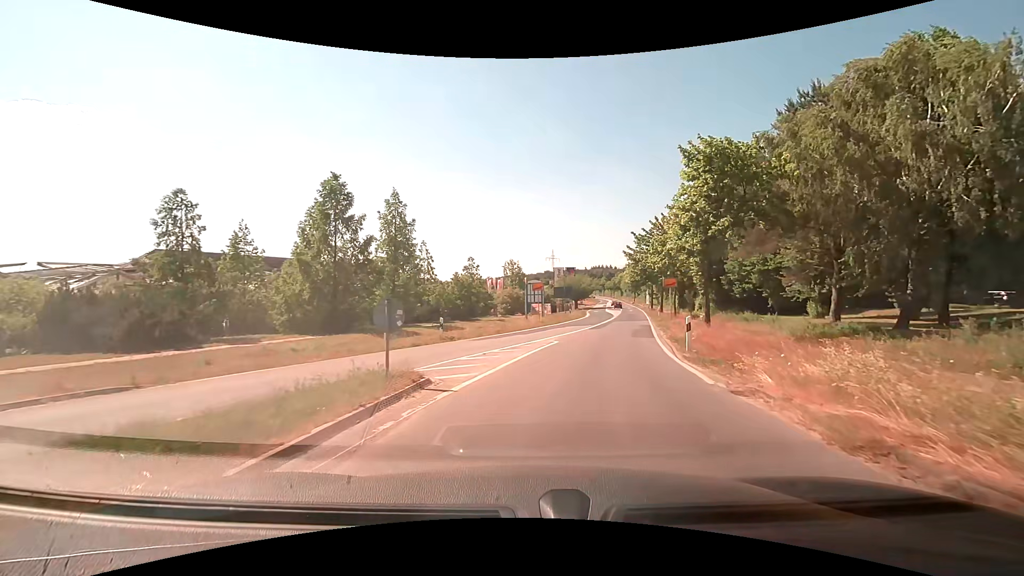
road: tertiary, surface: asphalt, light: Day
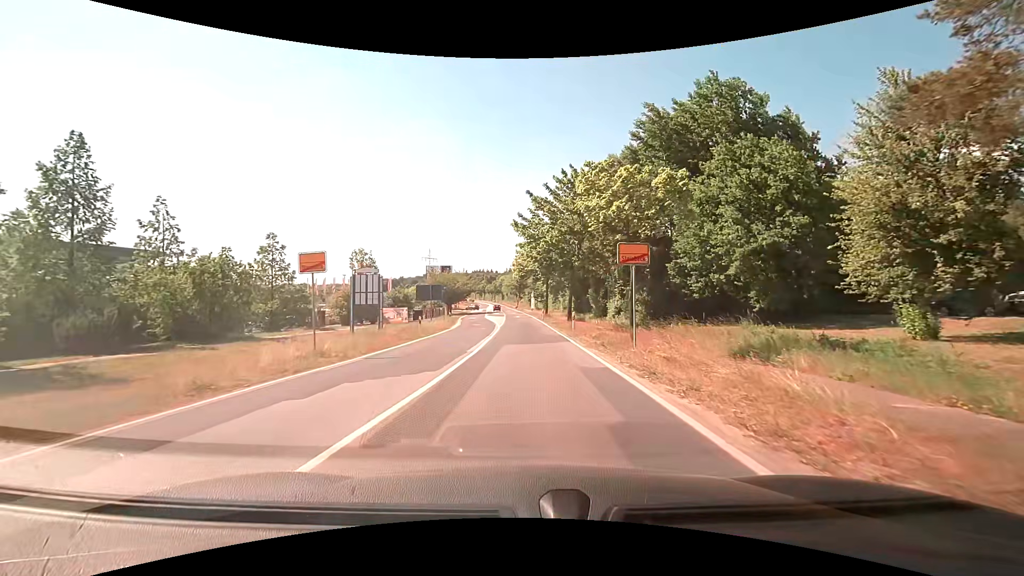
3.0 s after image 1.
(+3.8, +23.6) m; +14°
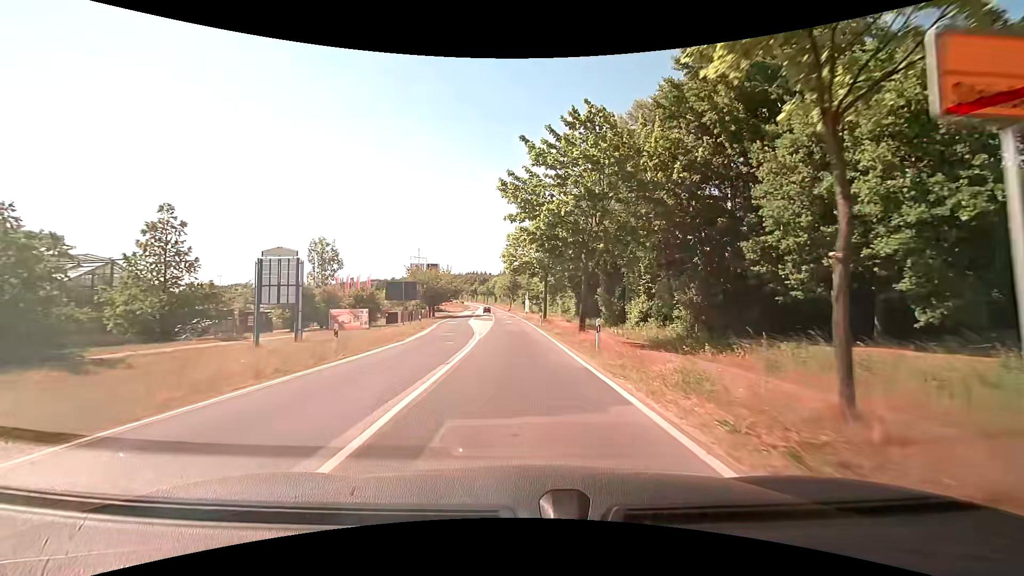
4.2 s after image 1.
(+0.1, +12.4) m; +1°
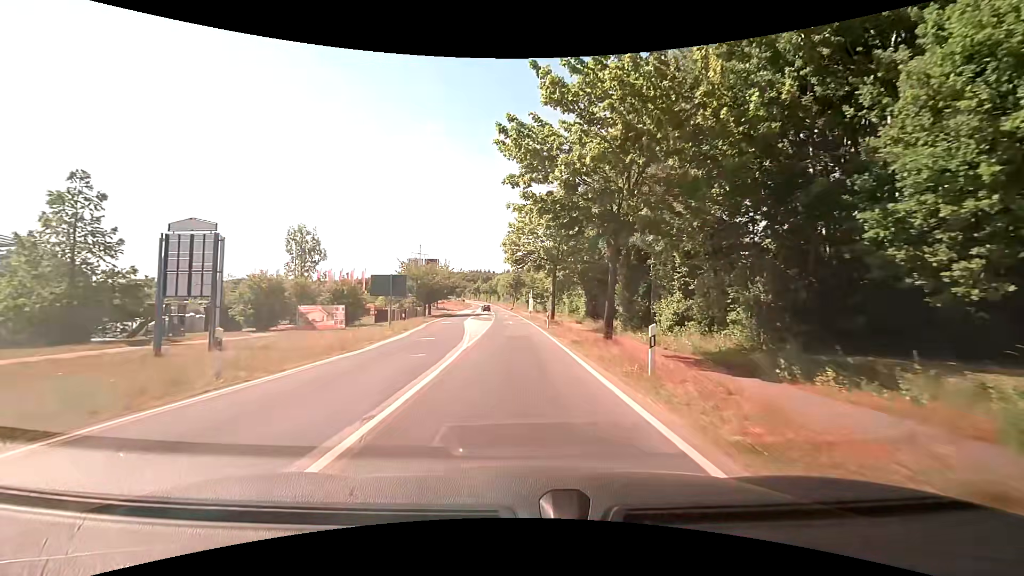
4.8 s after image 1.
(0.0, +7.0) m; -1°
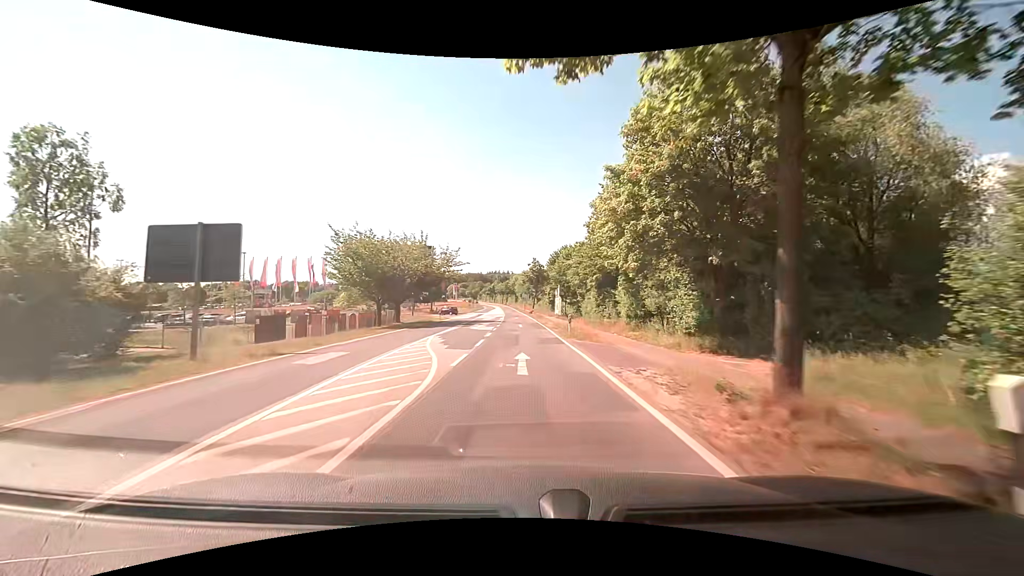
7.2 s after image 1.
(-0.4, +32.3) m; -2°
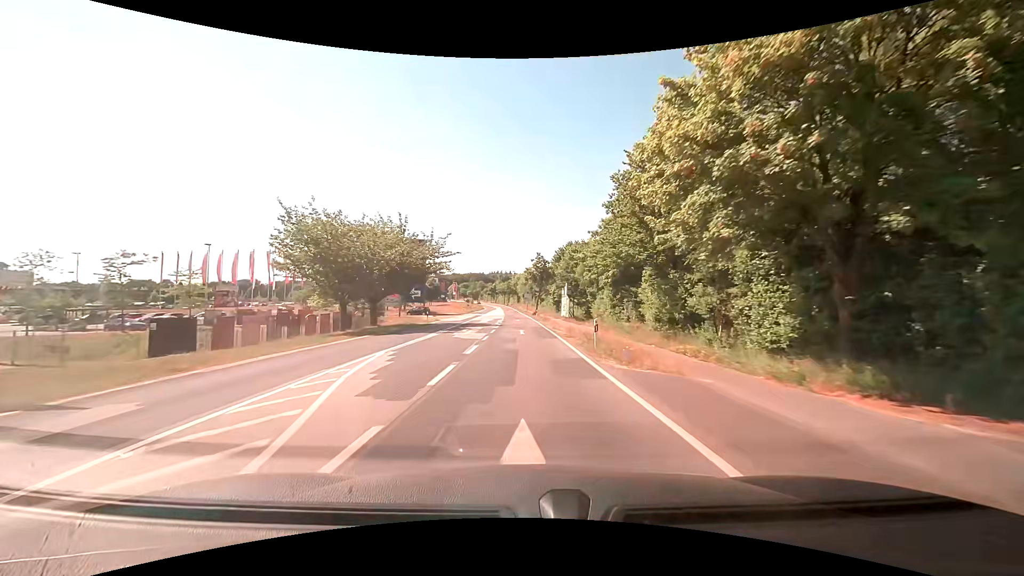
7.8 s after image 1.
(-0.1, +9.1) m; -1°
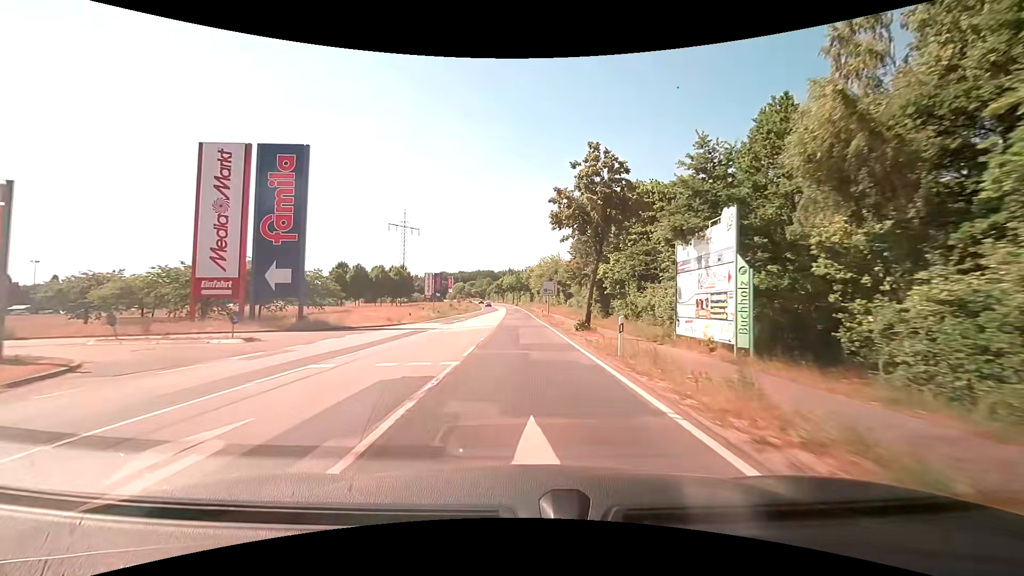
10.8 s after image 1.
(-0.1, +50.9) m; -1°
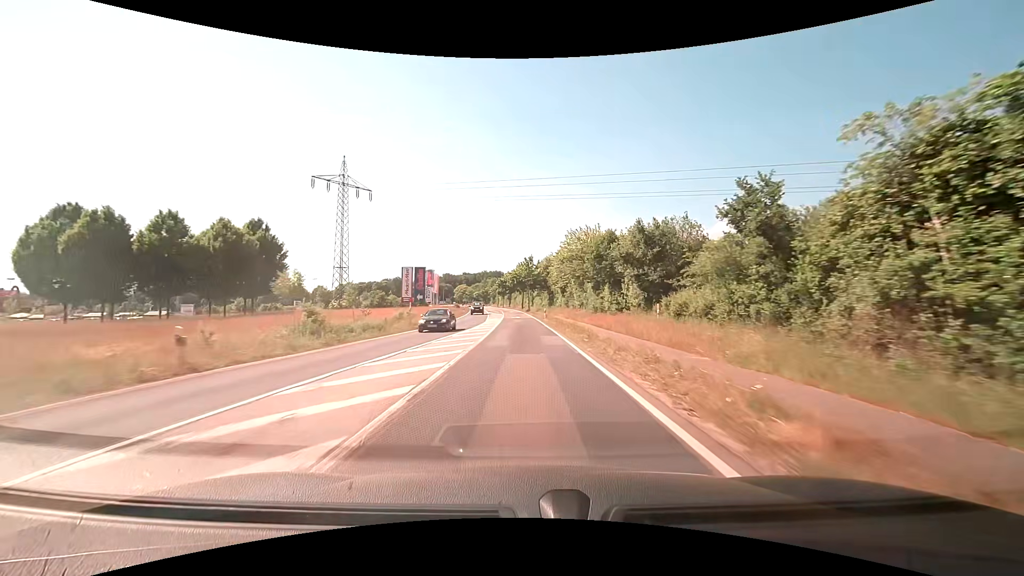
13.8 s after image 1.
(-1.0, +57.7) m; -2°
(0, +10) (0, +20) (0, +30) (0, +40) (-1, +50) (-1, +60) (-1, +70) (-2, +80) (-2, +90) (-3, +100) m
